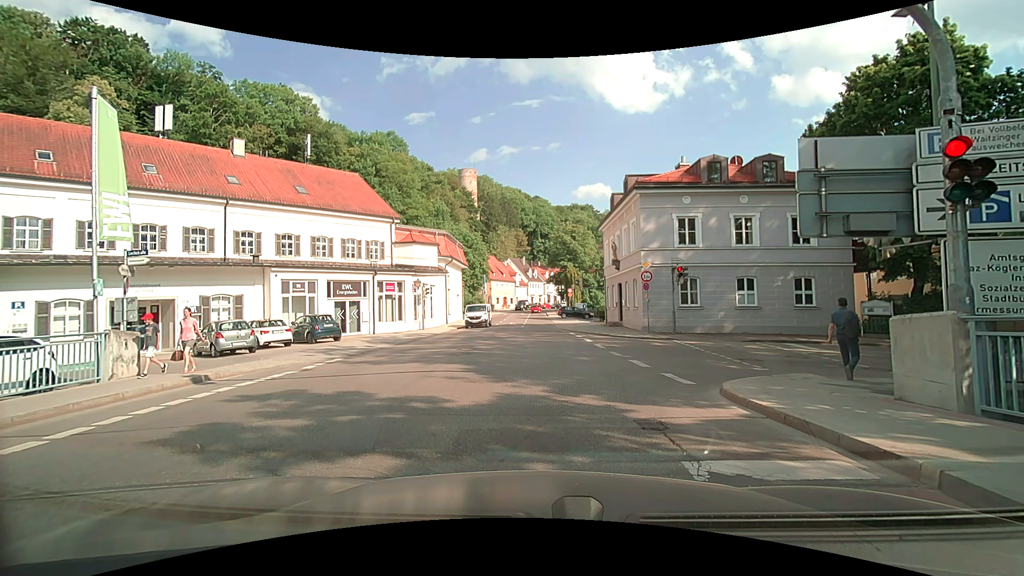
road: residential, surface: asphalt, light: Day
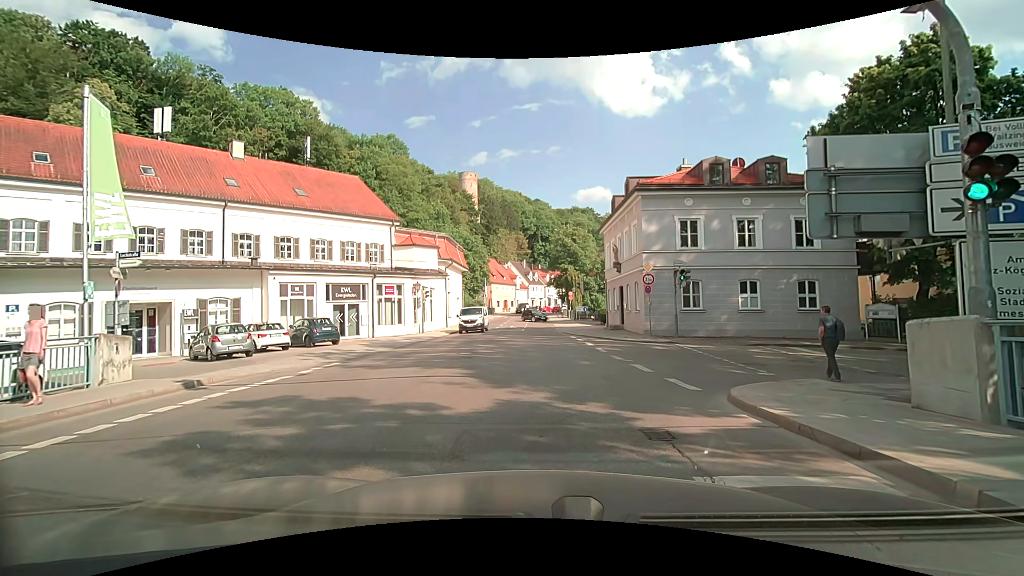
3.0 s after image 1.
(0.0, +0.3) m; 0°
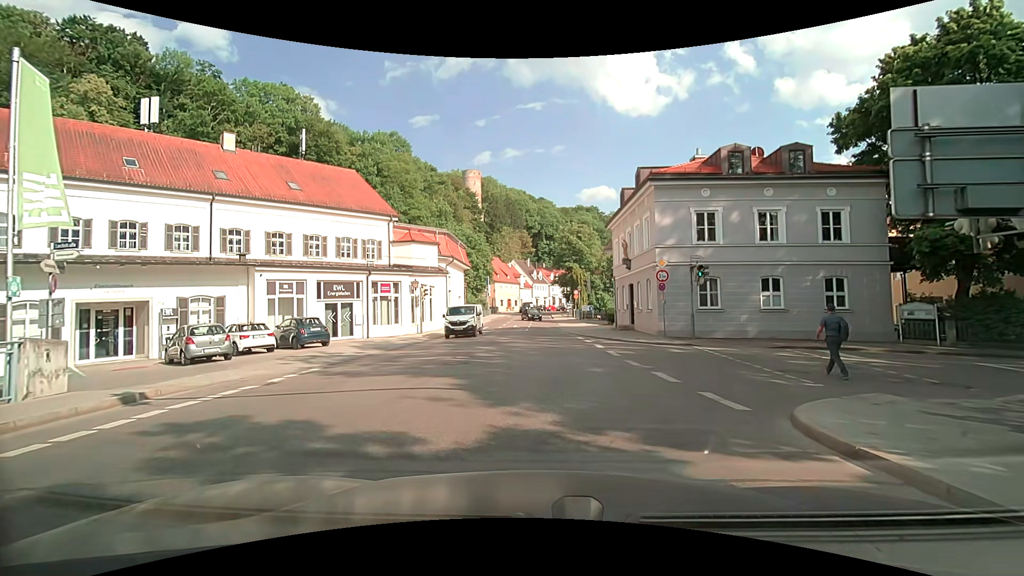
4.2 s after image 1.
(0.0, +2.0) m; 0°
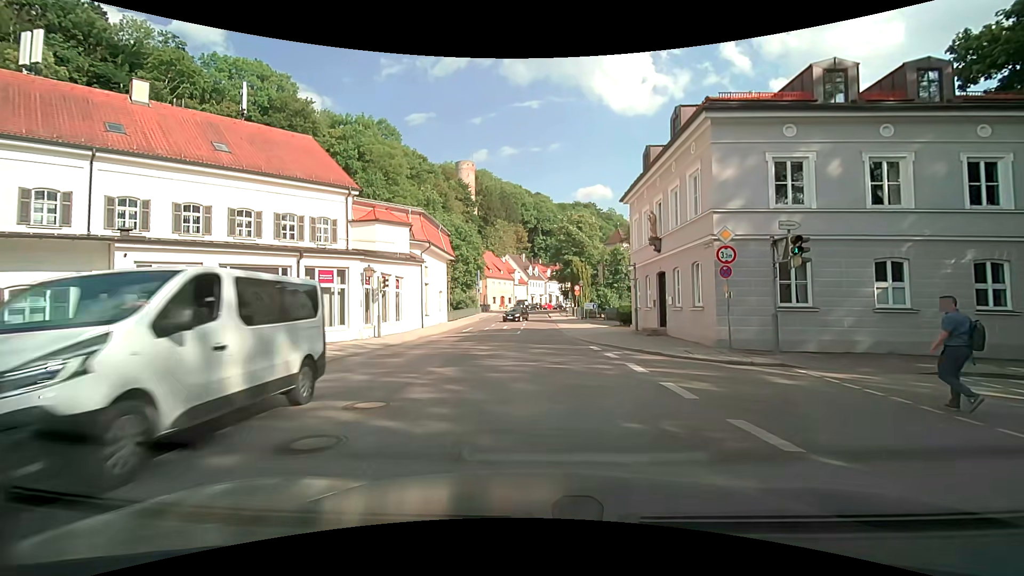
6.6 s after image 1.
(0.0, +8.8) m; +1°
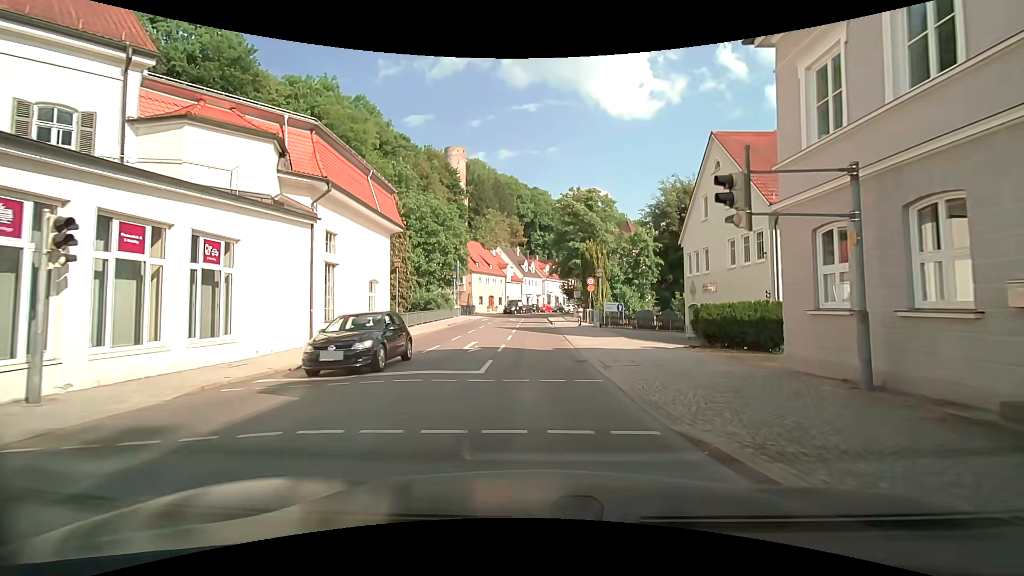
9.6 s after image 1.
(-0.1, +18.3) m; 0°
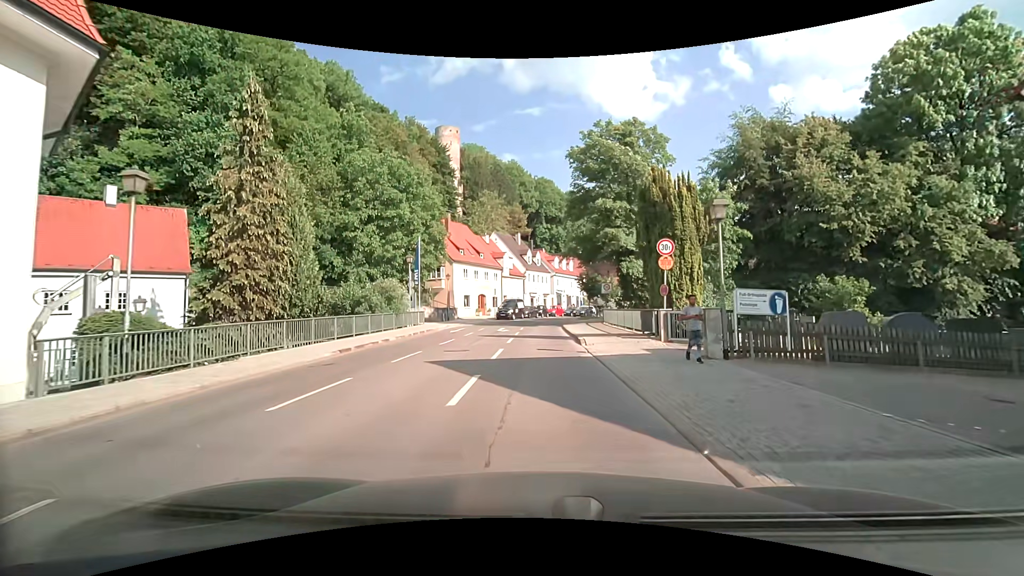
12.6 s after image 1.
(-0.2, +22.3) m; -2°
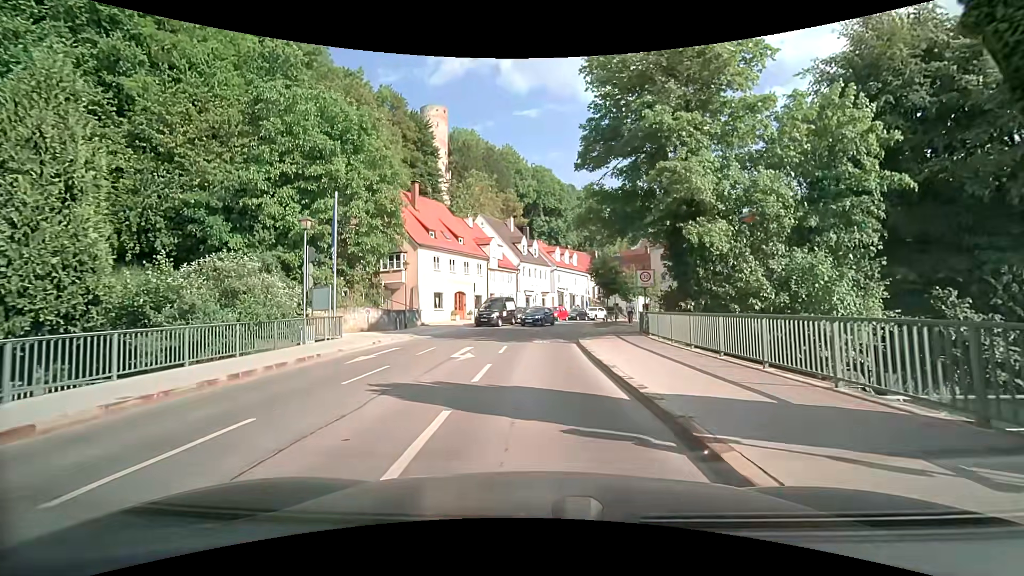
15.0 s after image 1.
(+0.2, +15.4) m; +1°
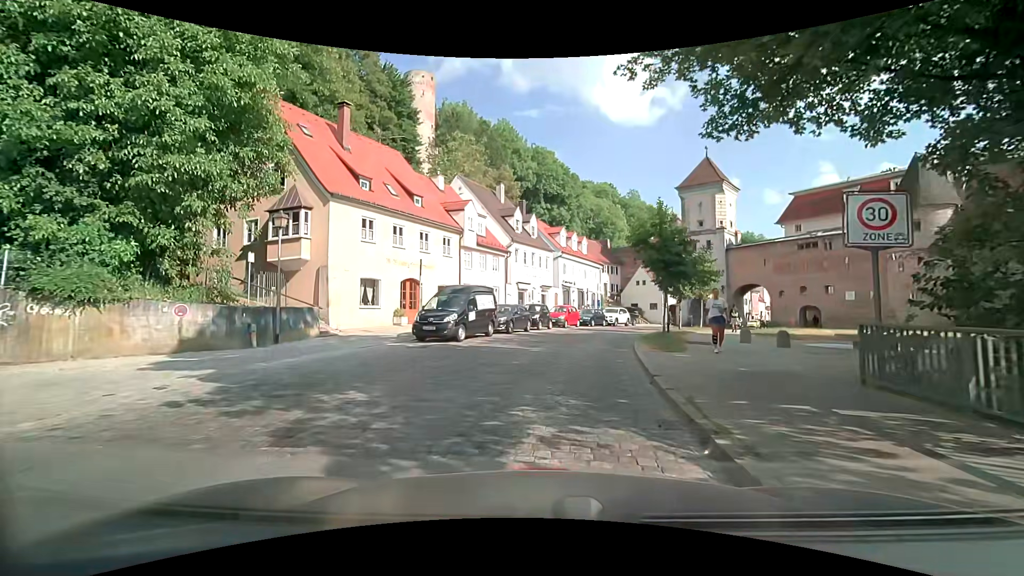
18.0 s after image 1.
(+0.1, +17.3) m; +1°
